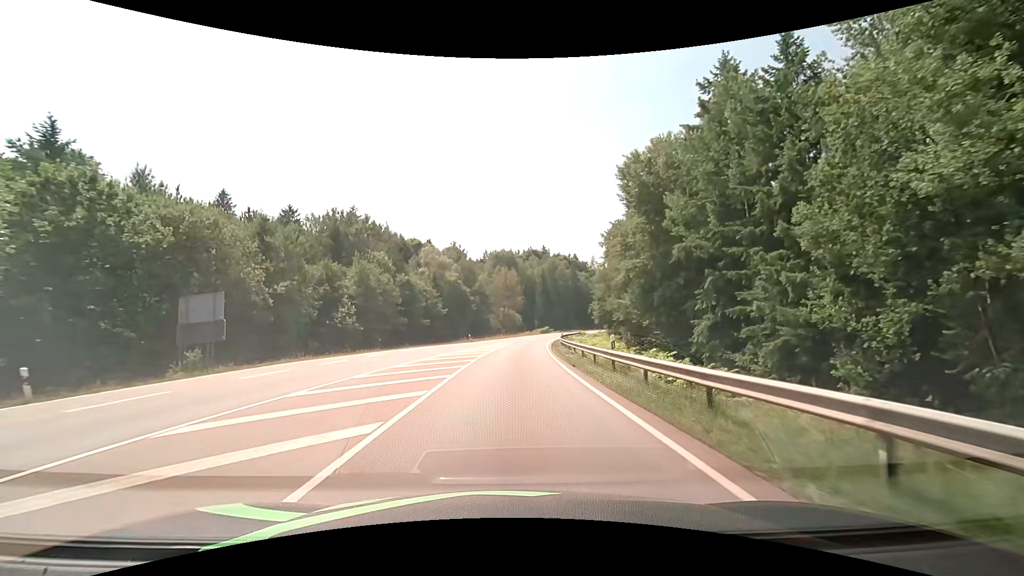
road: secondary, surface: asphalt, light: Day
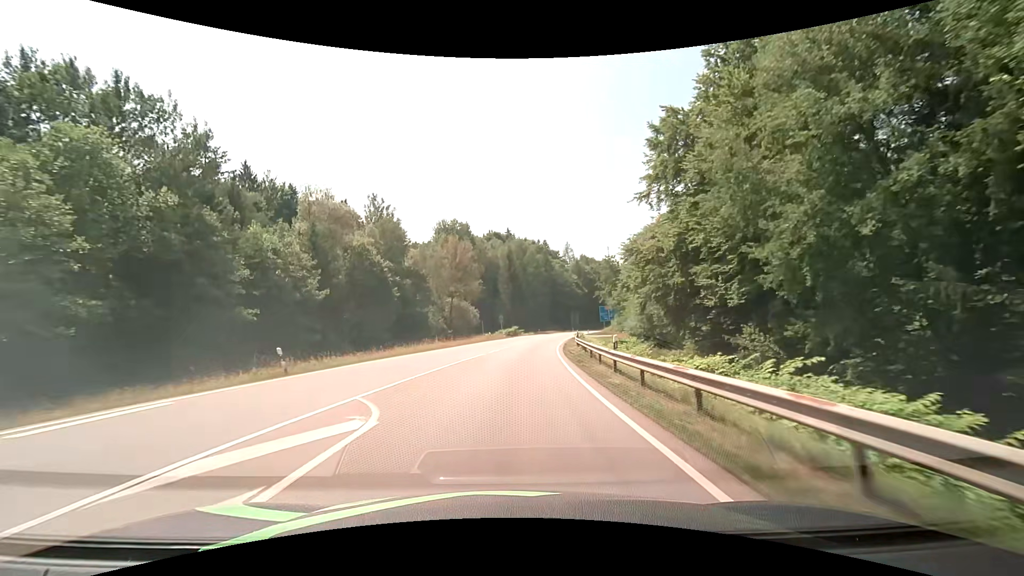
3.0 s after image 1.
(+1.4, +45.1) m; +4°
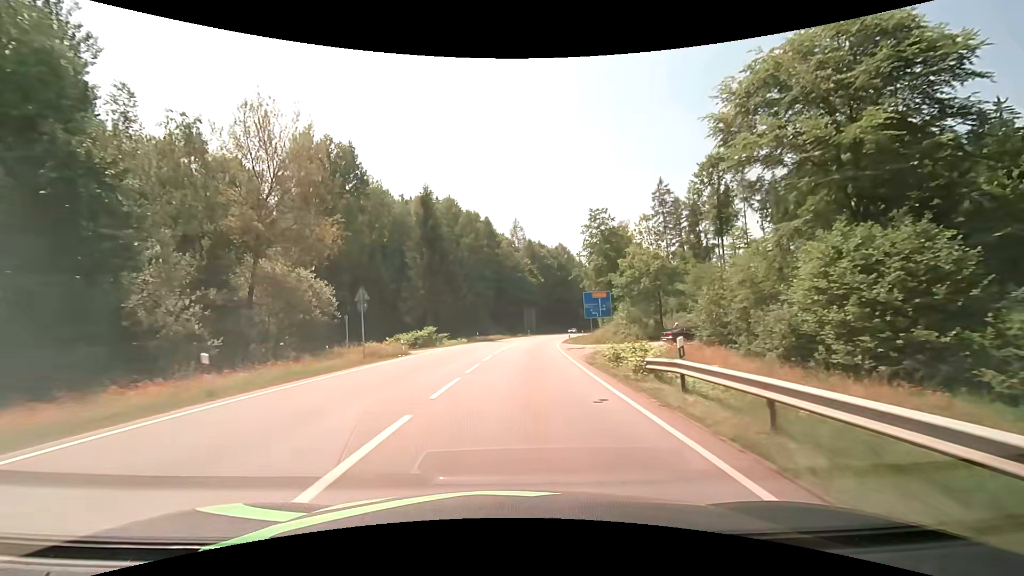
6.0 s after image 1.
(+3.0, +50.0) m; +7°
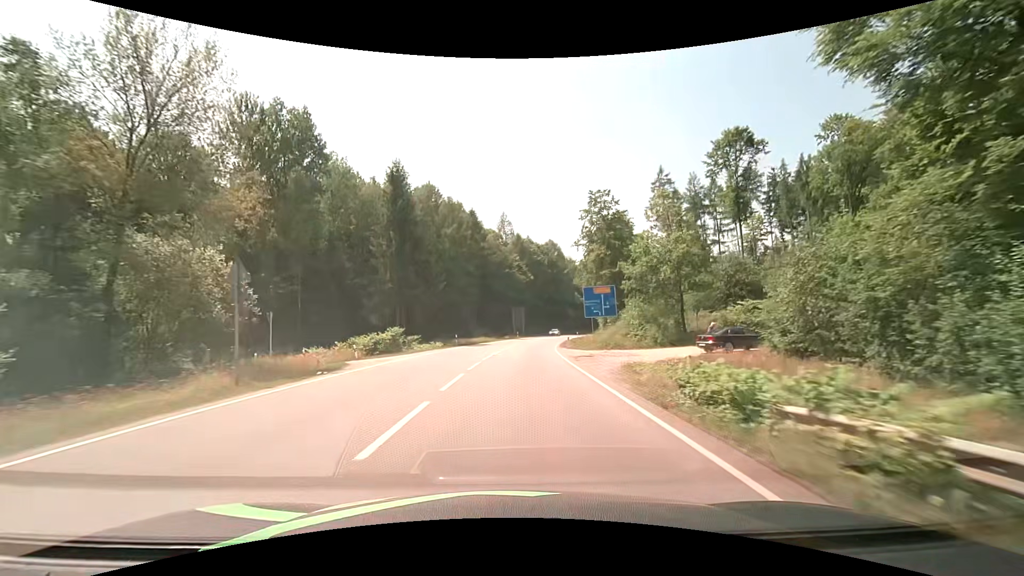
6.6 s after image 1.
(+0.1, +10.3) m; +1°
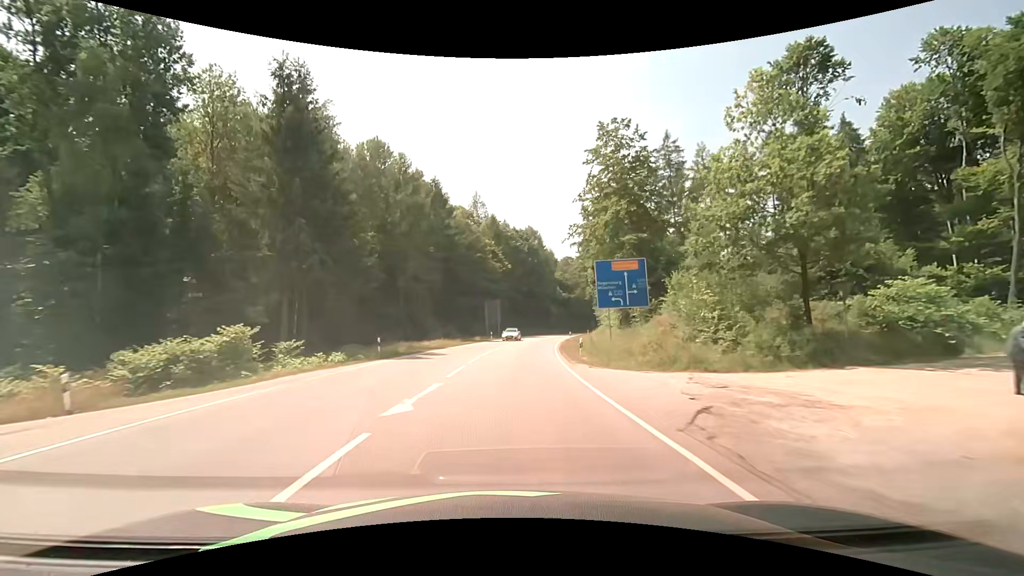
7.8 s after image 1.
(+0.5, +20.7) m; +3°
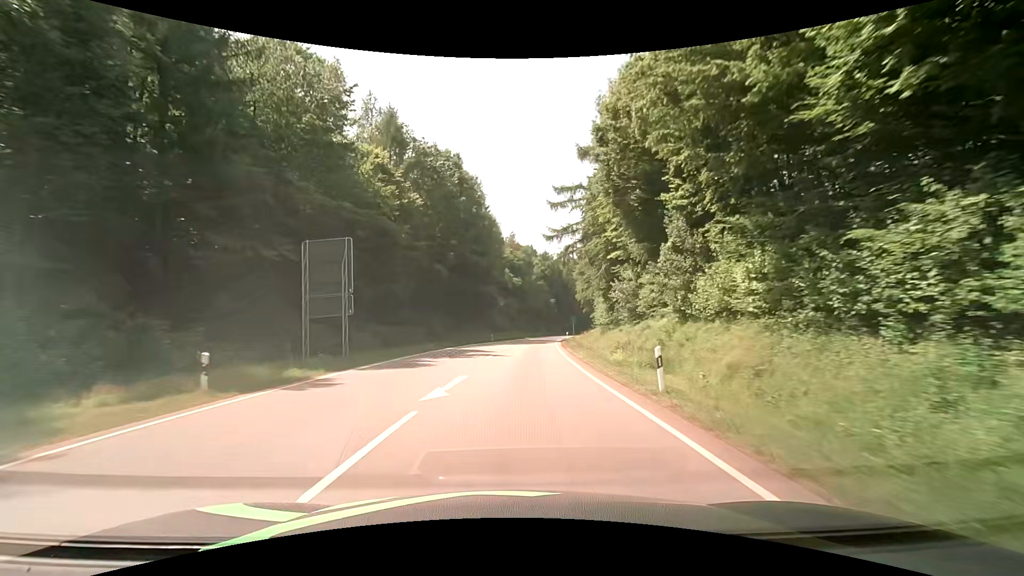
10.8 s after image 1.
(+3.0, +52.6) m; +7°
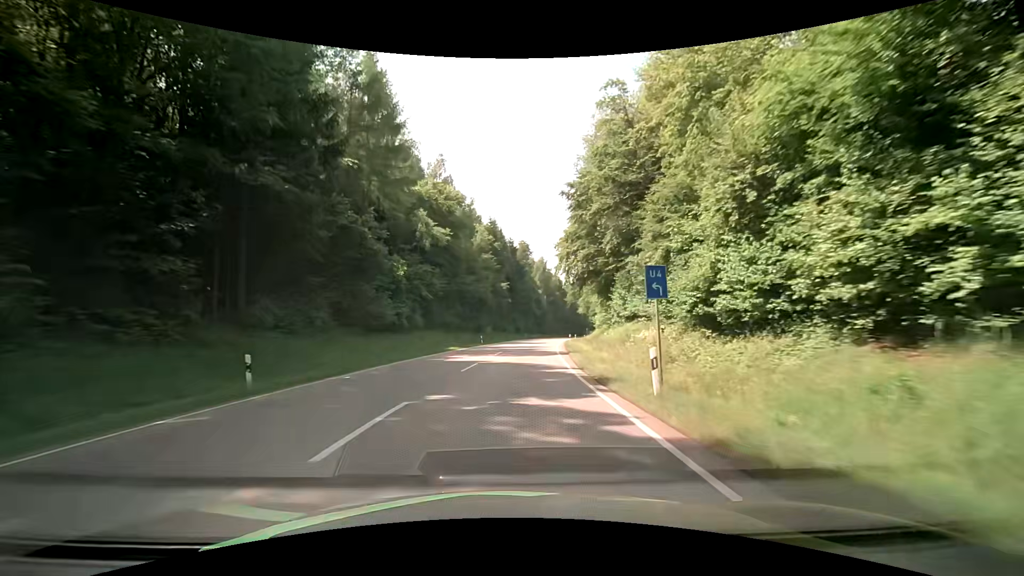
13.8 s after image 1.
(+3.3, +53.3) m; +6°
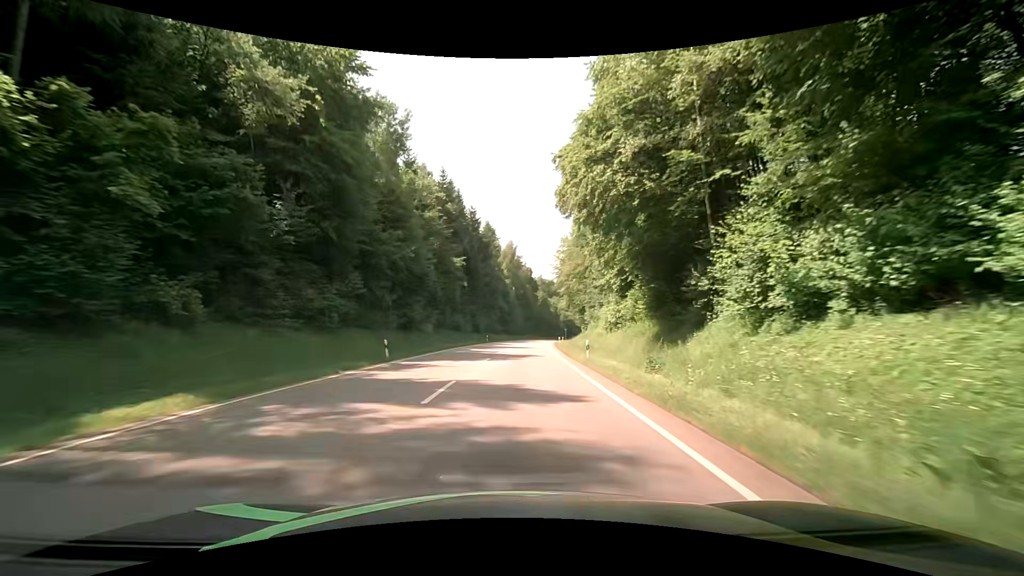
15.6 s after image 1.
(+1.3, +32.3) m; +5°
(0, +10) (0, +20) (0, +30) (+1, +40) (+2, +50) (+2, +60) (+3, +70) (+4, +80) (+5, +90) (+6, +100) m
